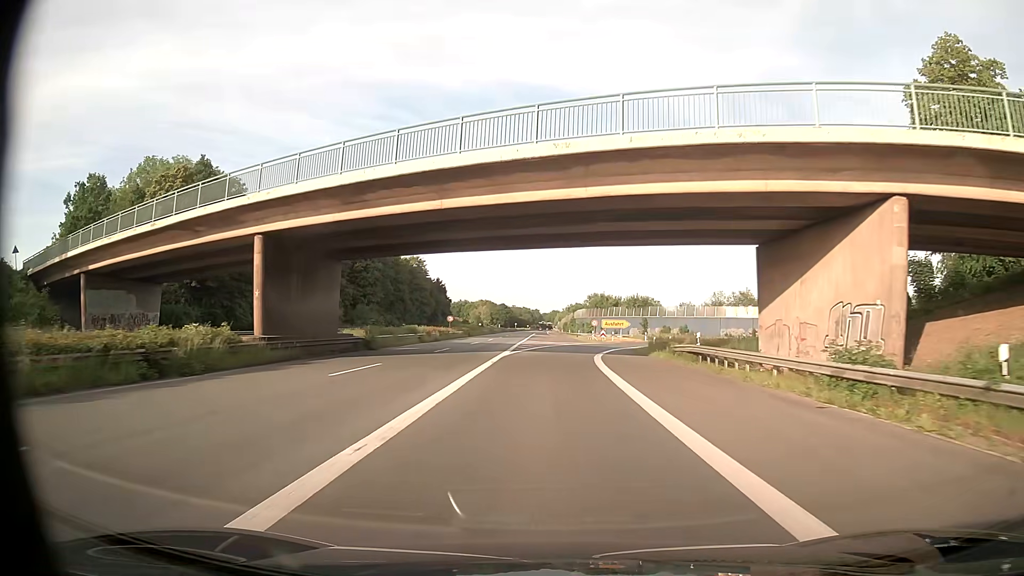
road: trunk_link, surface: asphalt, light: Day
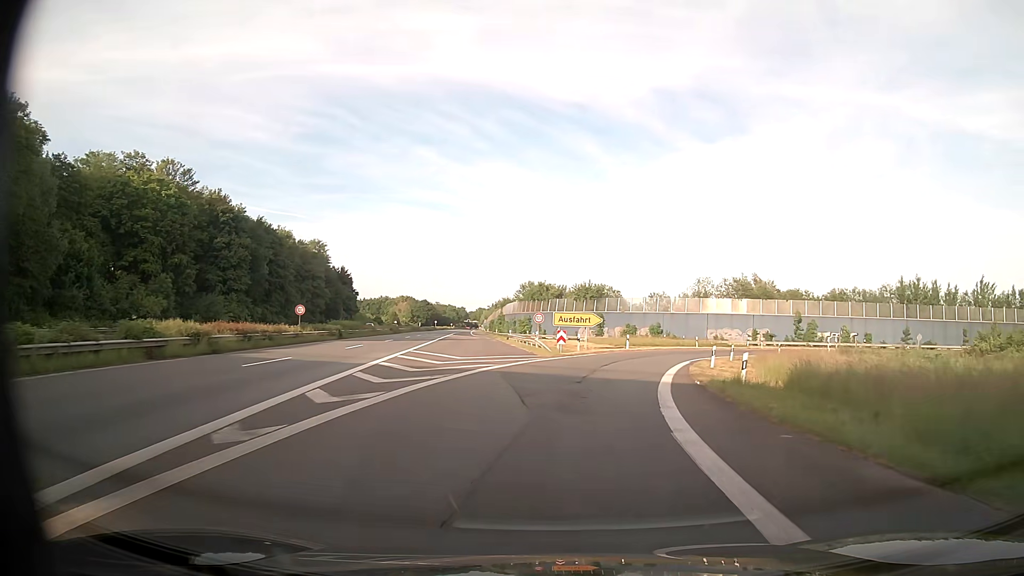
(+0.7, +34.9) m; +6°
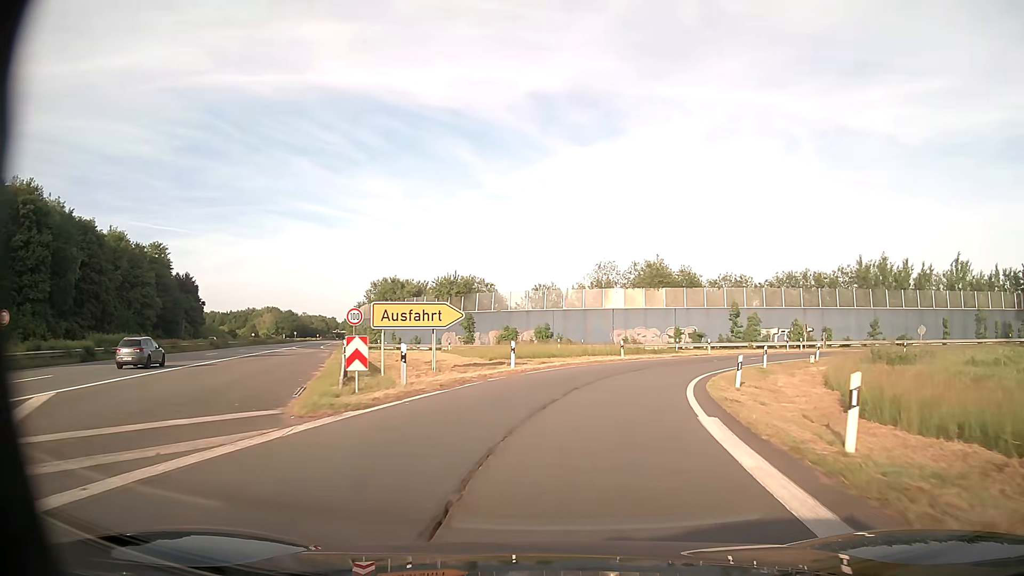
(+1.8, +22.4) m; +10°
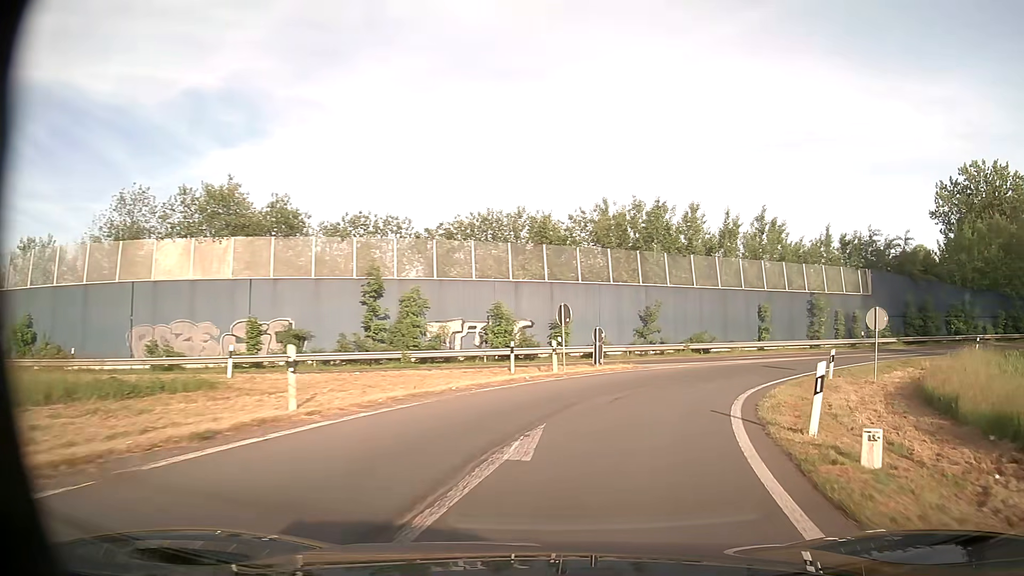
(+7.9, +34.3) m; +31°
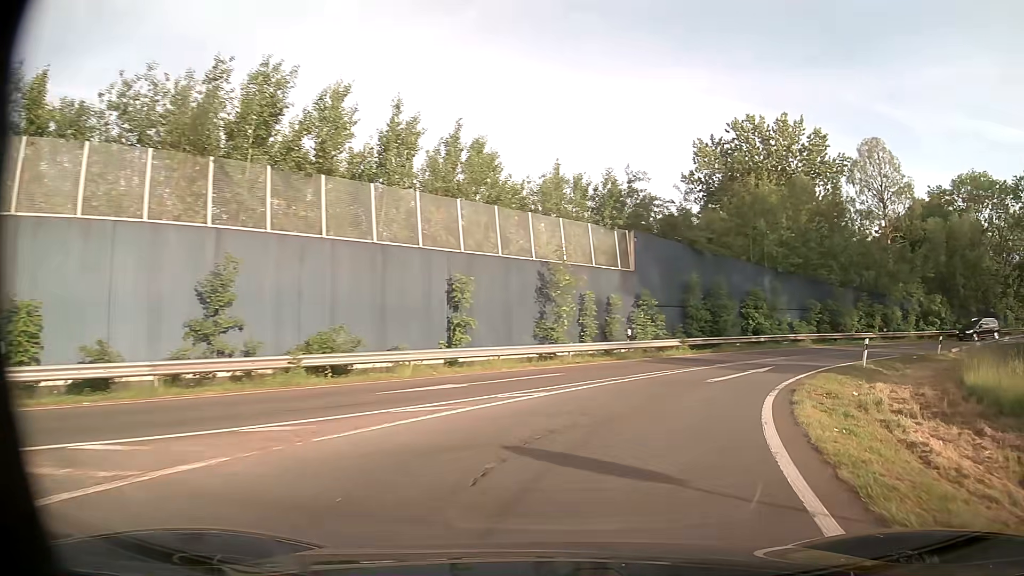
(+5.1, +20.5) m; +28°
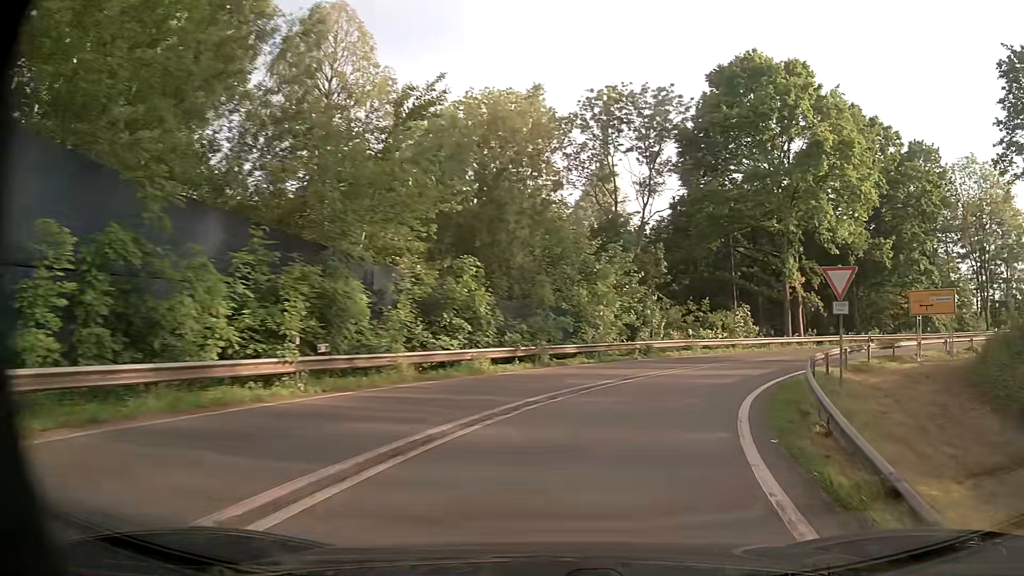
(+14.9, +31.0) m; +50°
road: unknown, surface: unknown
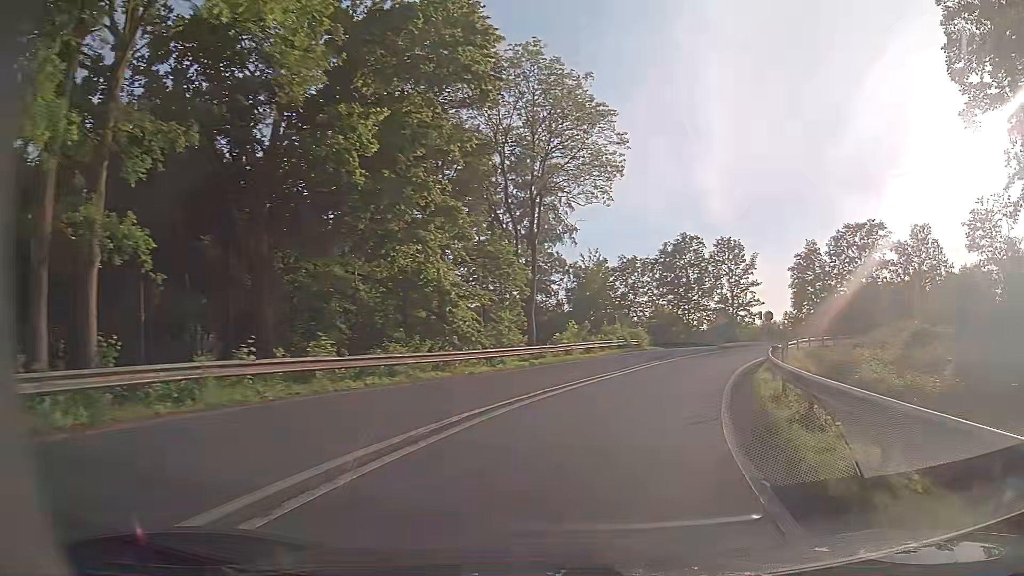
(+14.7, +31.9) m; +50°
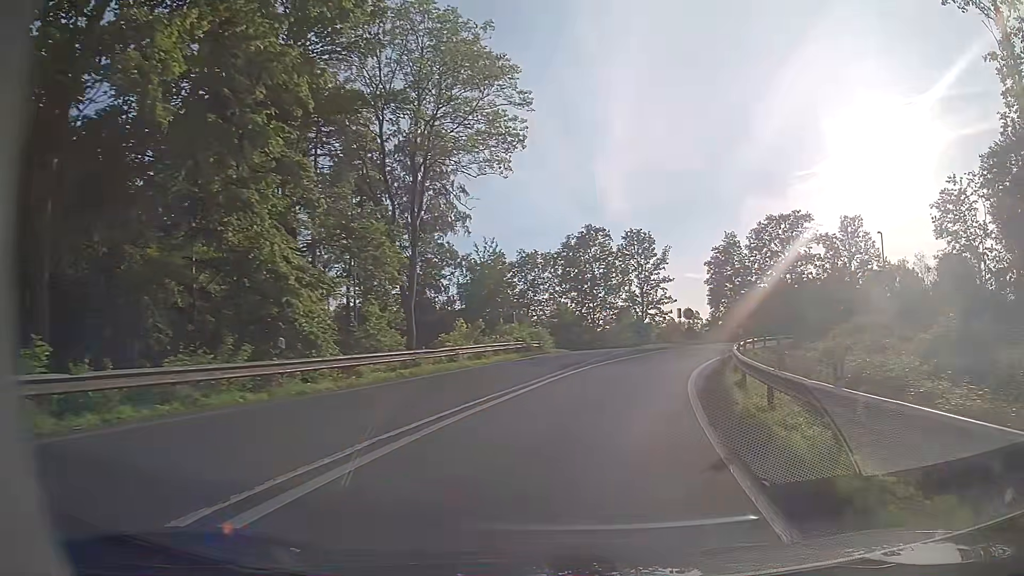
(+0.6, +7.3) m; +9°
